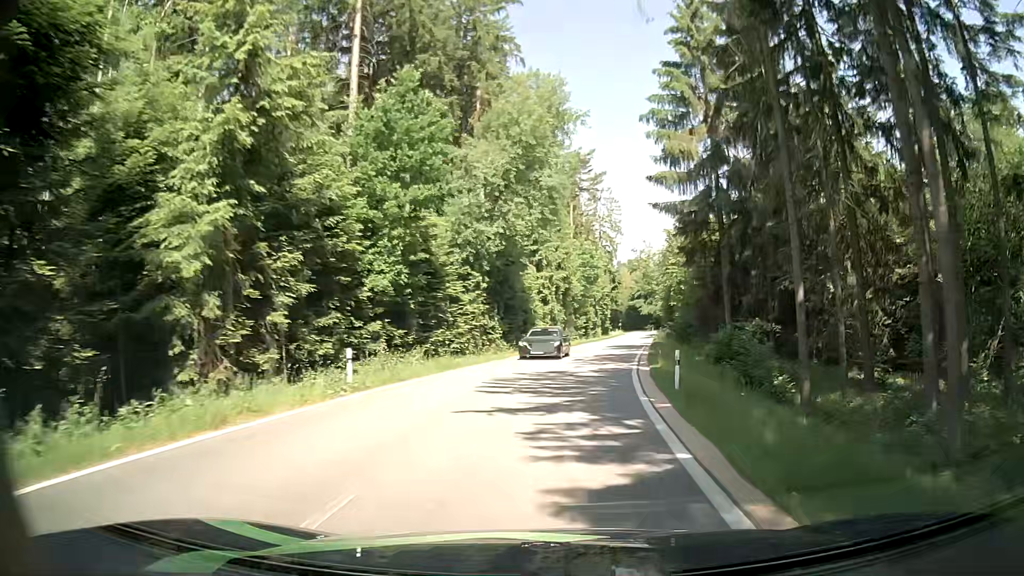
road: tertiary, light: Day
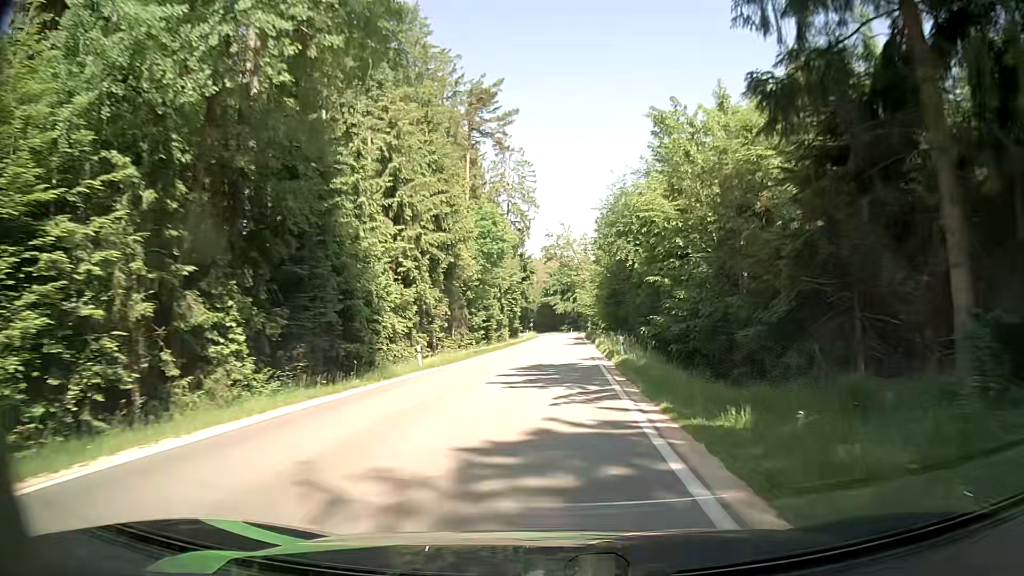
(+2.2, +25.9) m; +8°
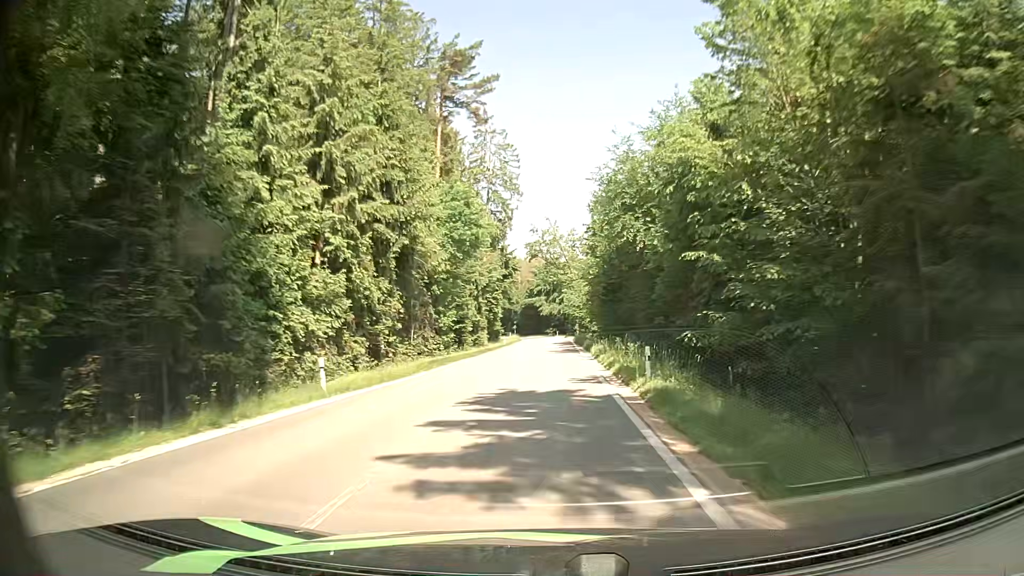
(+0.1, +9.4) m; 0°
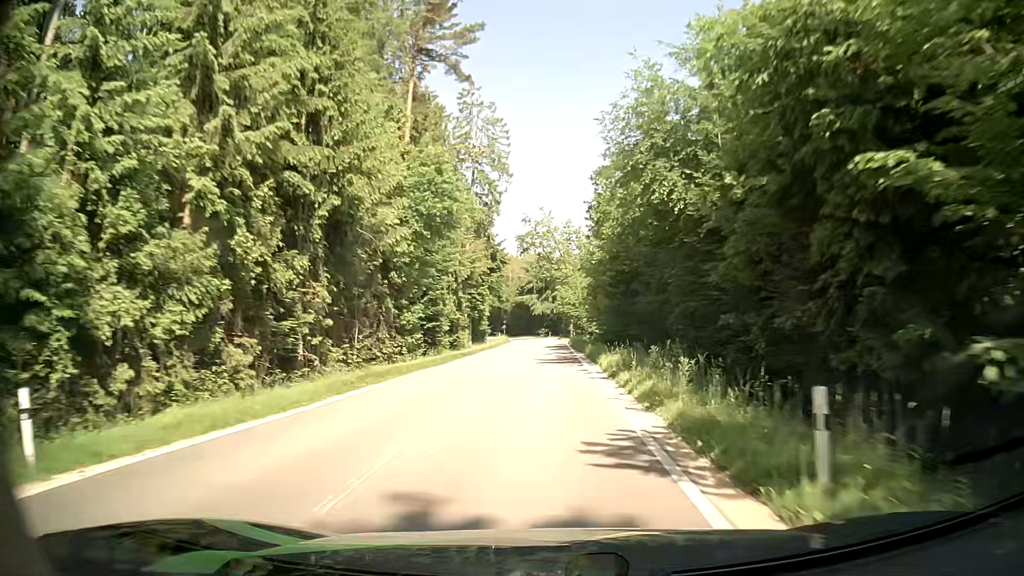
(+0.4, +9.7) m; +3°
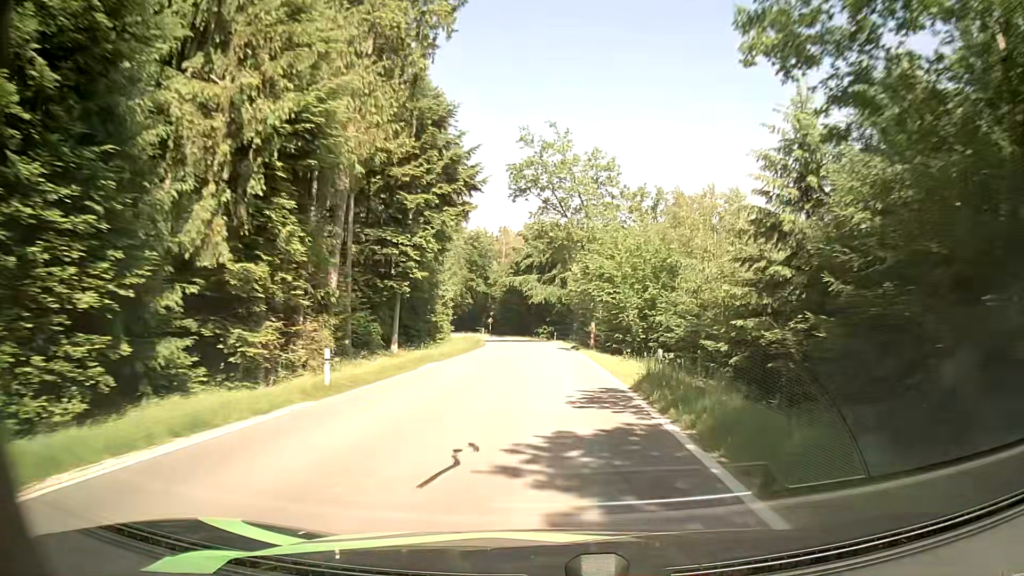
(-0.5, +41.7) m; -1°
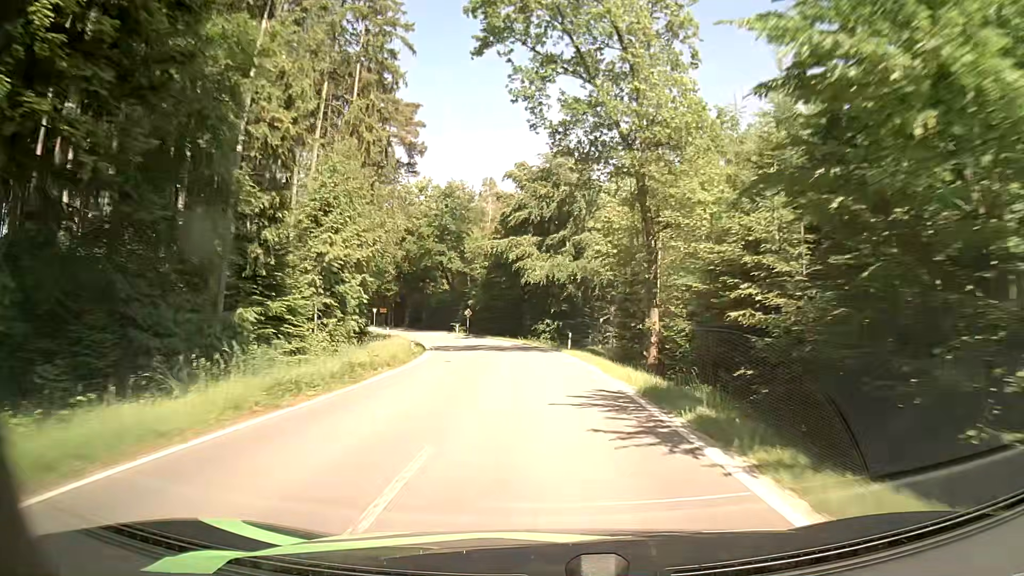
(0.0, +32.7) m; 0°
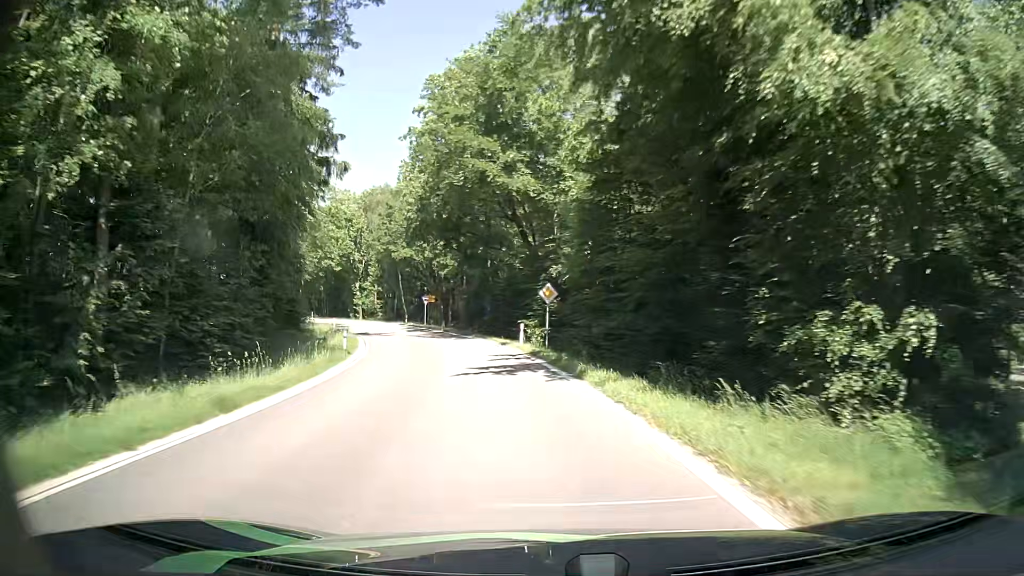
(-2.6, +40.0) m; -10°
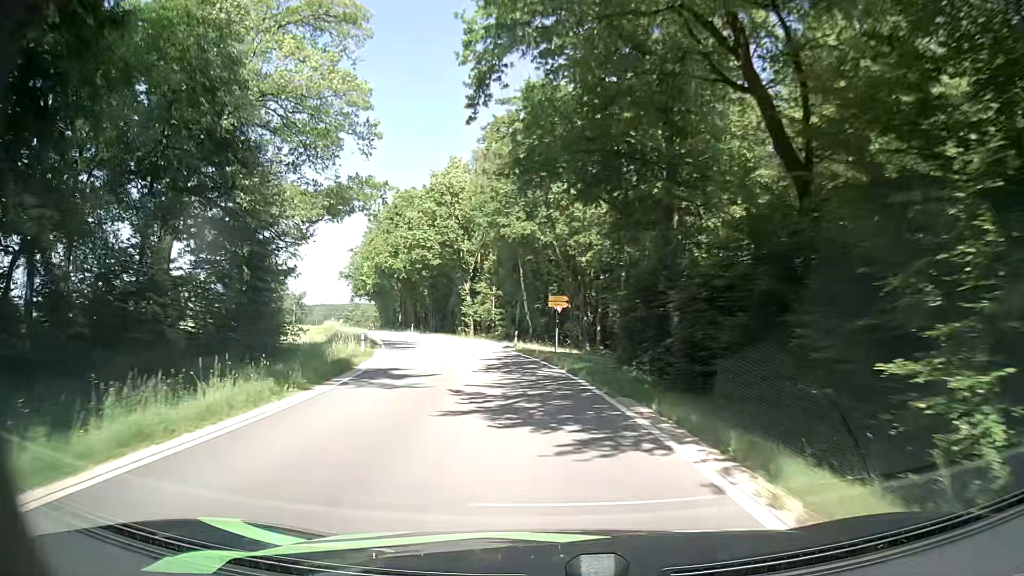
(-3.0, +26.8) m; -12°
(-1, +10) (-2, +20) (-4, +30) (-6, +39) (-9, +49) (-13, +58) (-17, +67) (-21, +77) (-25, +86) (-28, +95) m
